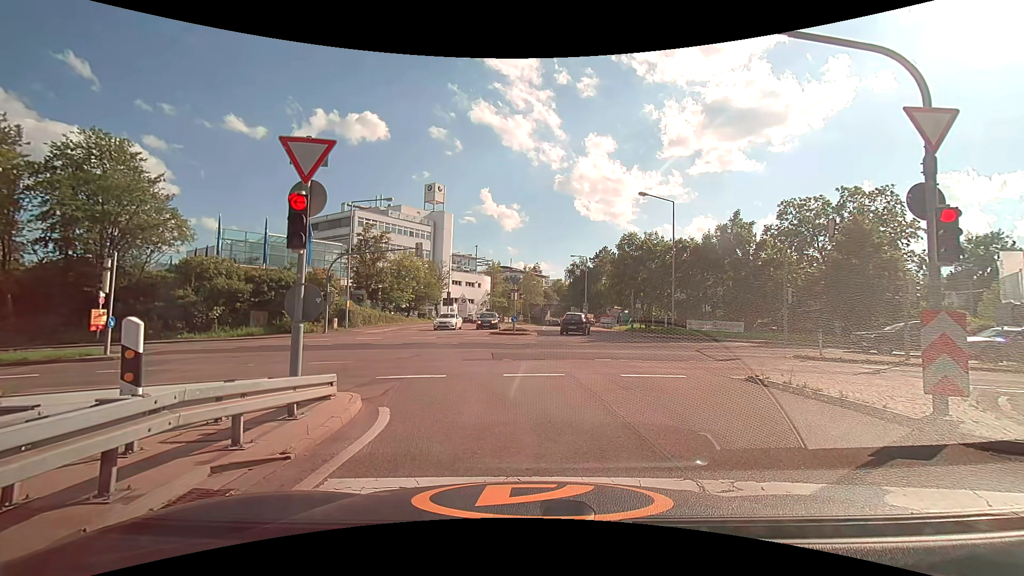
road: motorway_link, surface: asphalt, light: Day
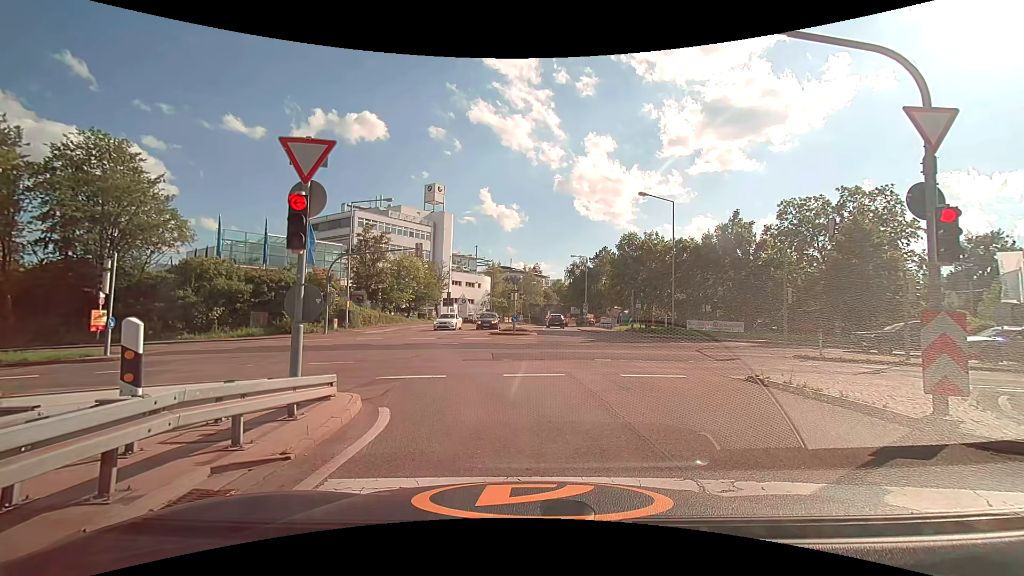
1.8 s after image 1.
(0.0, 0.0) m; 0°
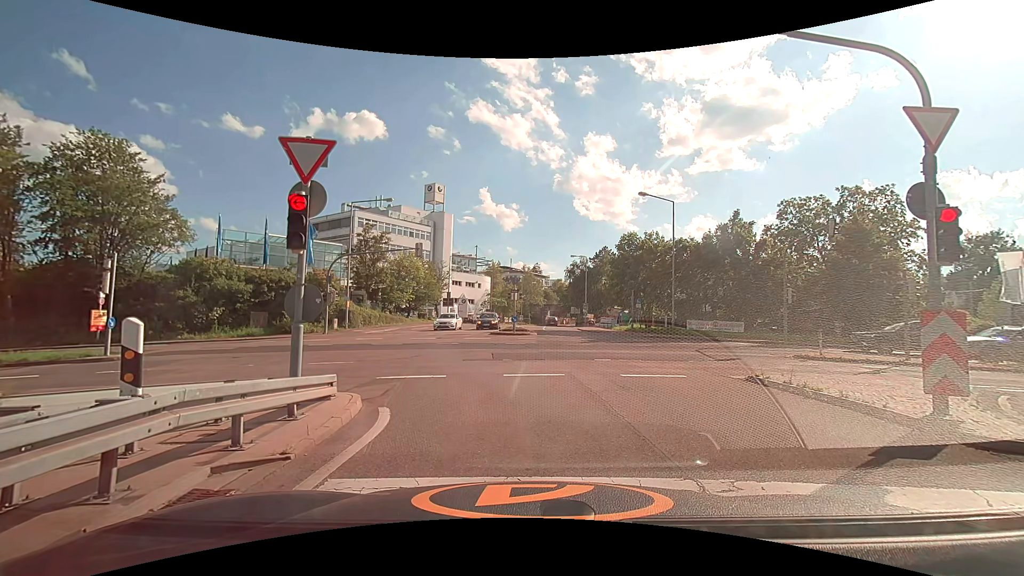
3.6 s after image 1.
(0.0, 0.0) m; 0°
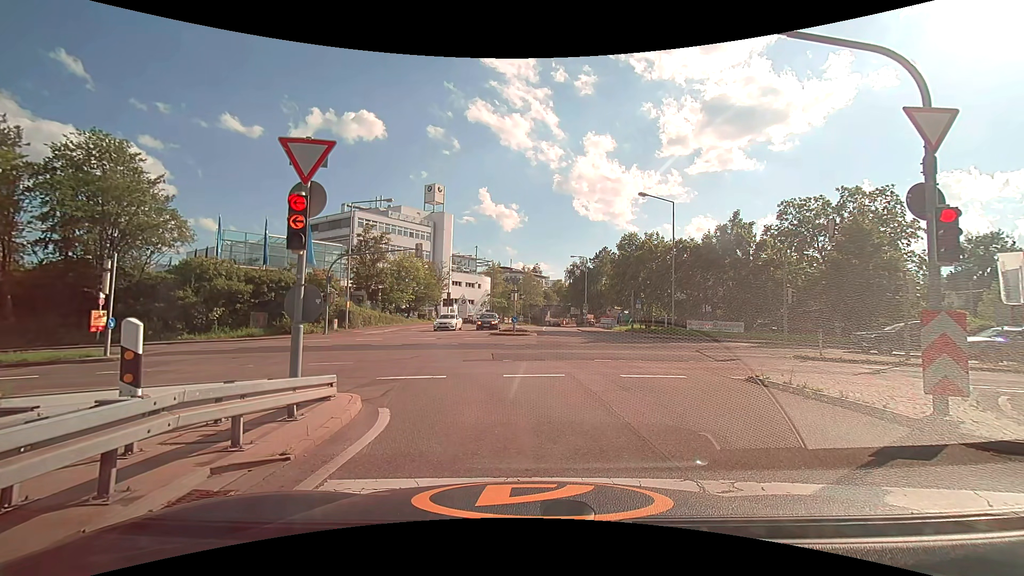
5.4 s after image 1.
(0.0, 0.0) m; 0°
